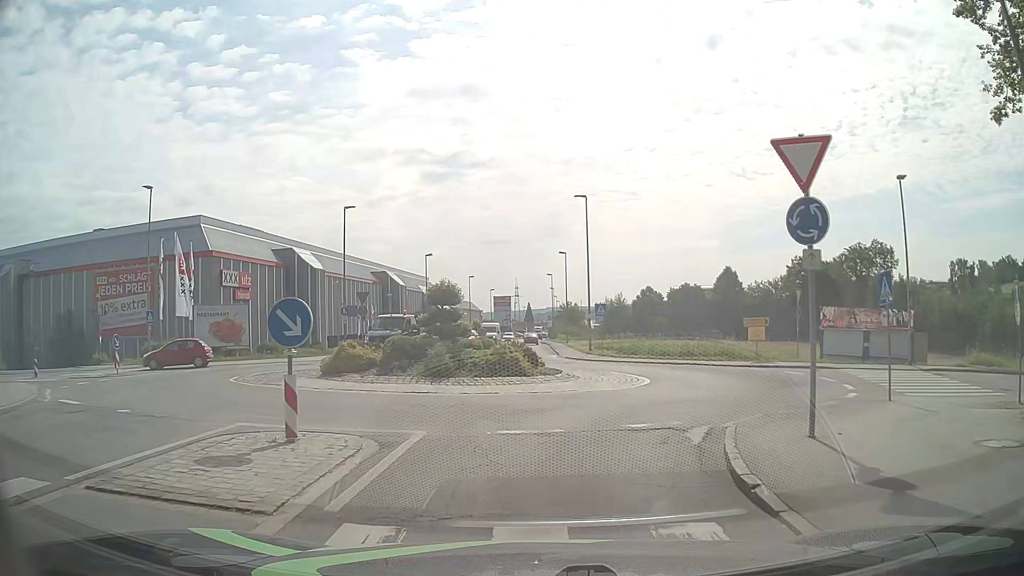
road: tertiary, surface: asphalt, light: Day
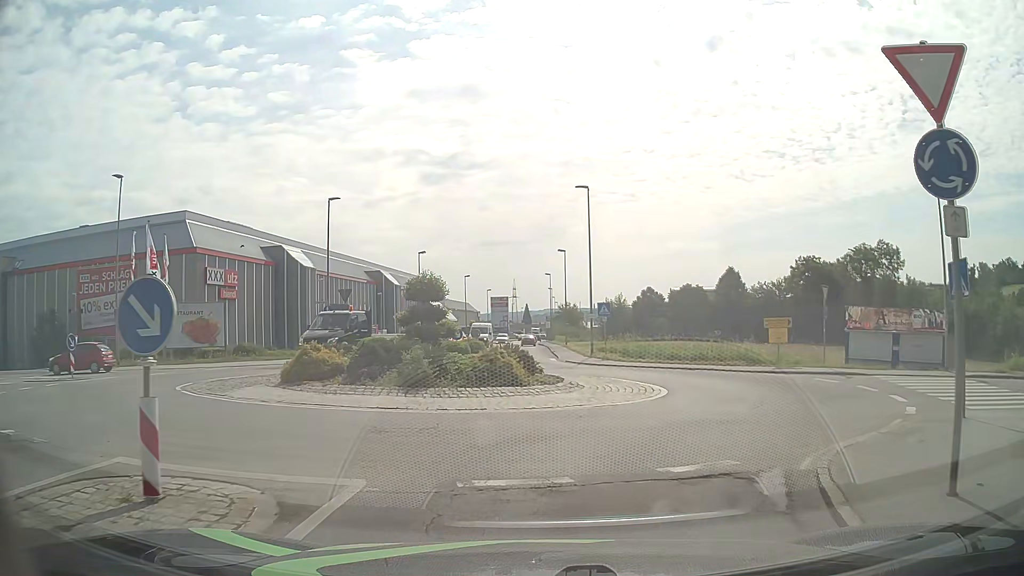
(0.0, +3.2) m; 0°
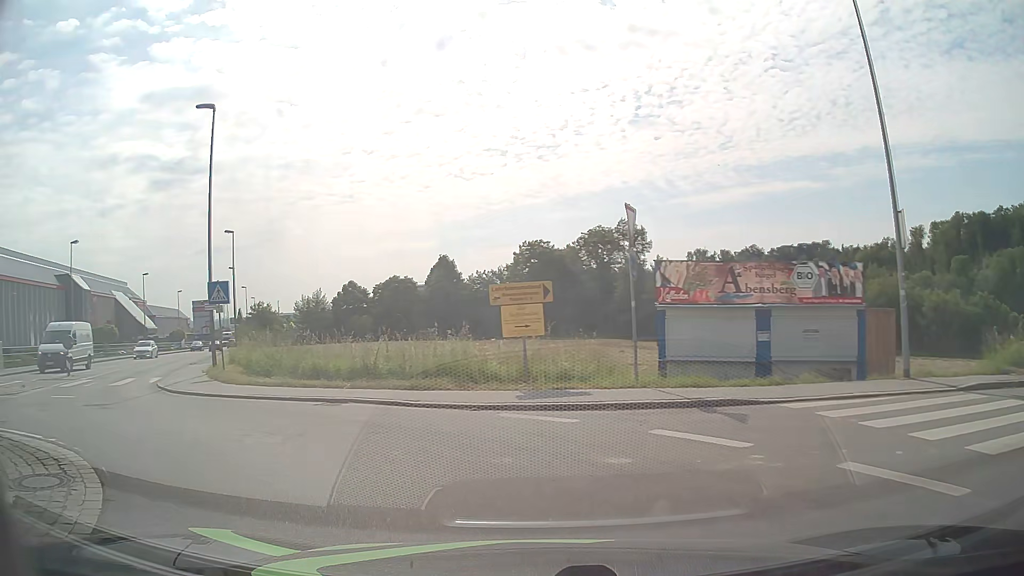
(+4.1, +14.8) m; +23°
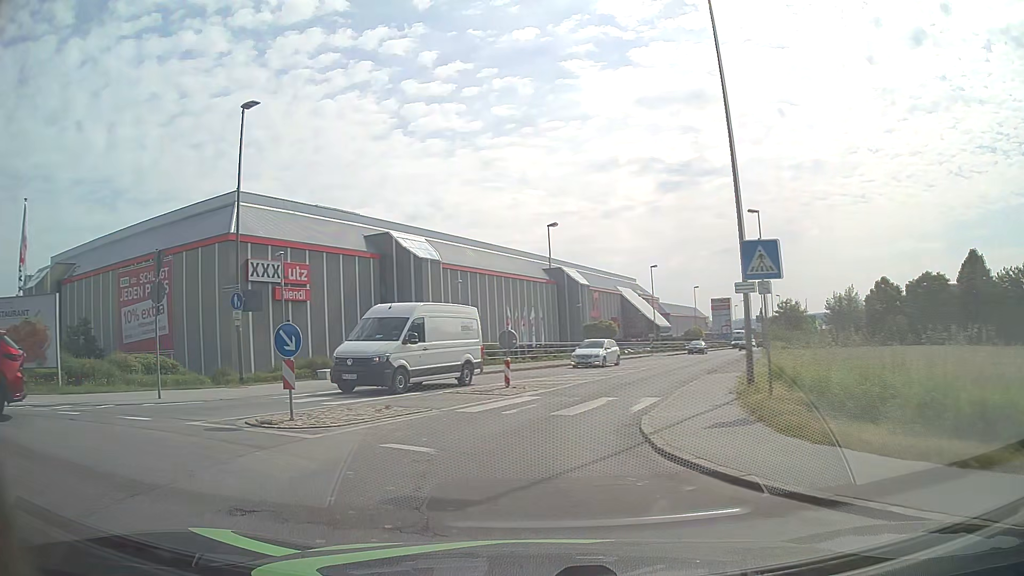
(-3.5, +9.0) m; -44°
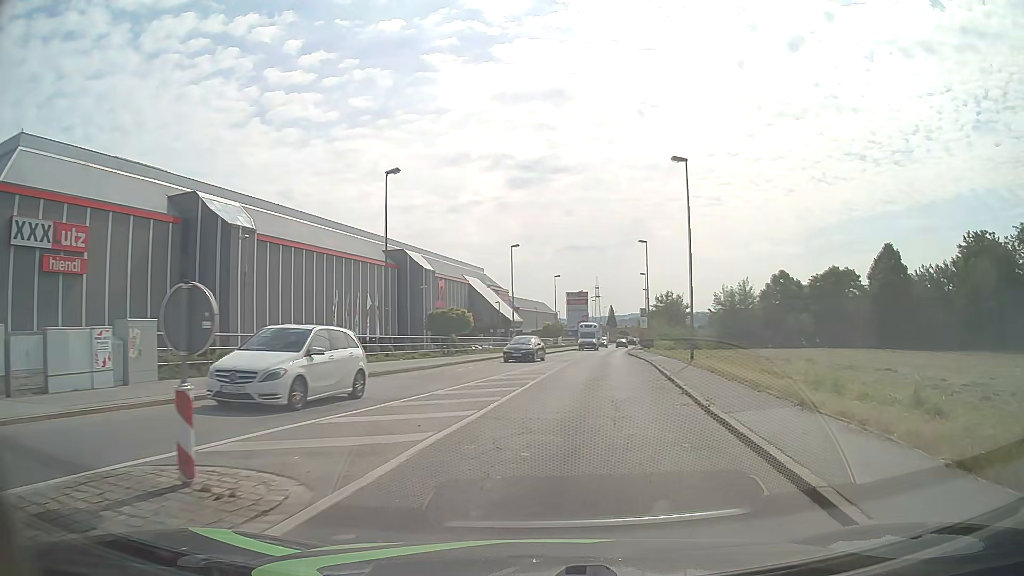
(+0.4, +14.5) m; +14°
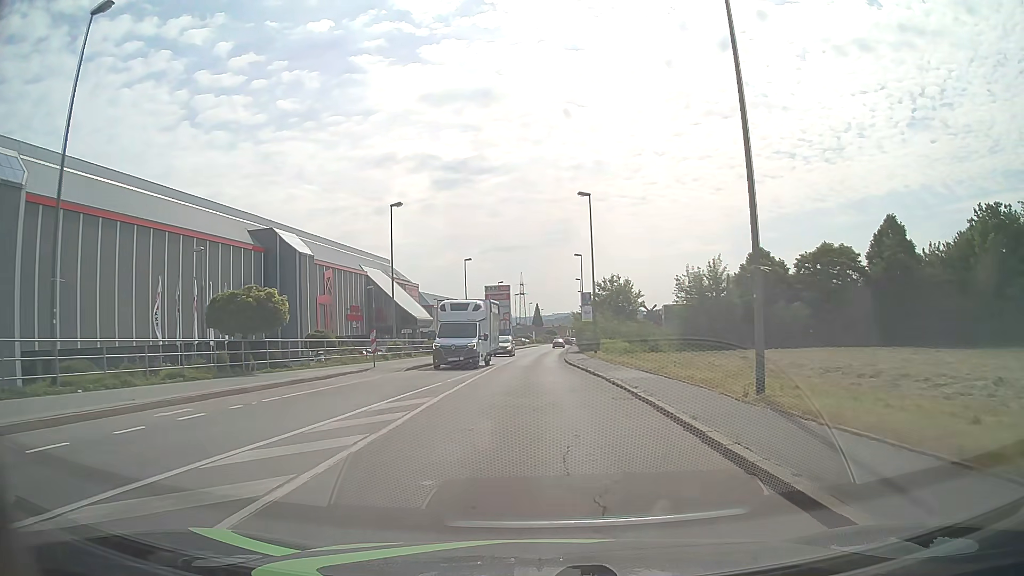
(+2.0, +21.1) m; +6°
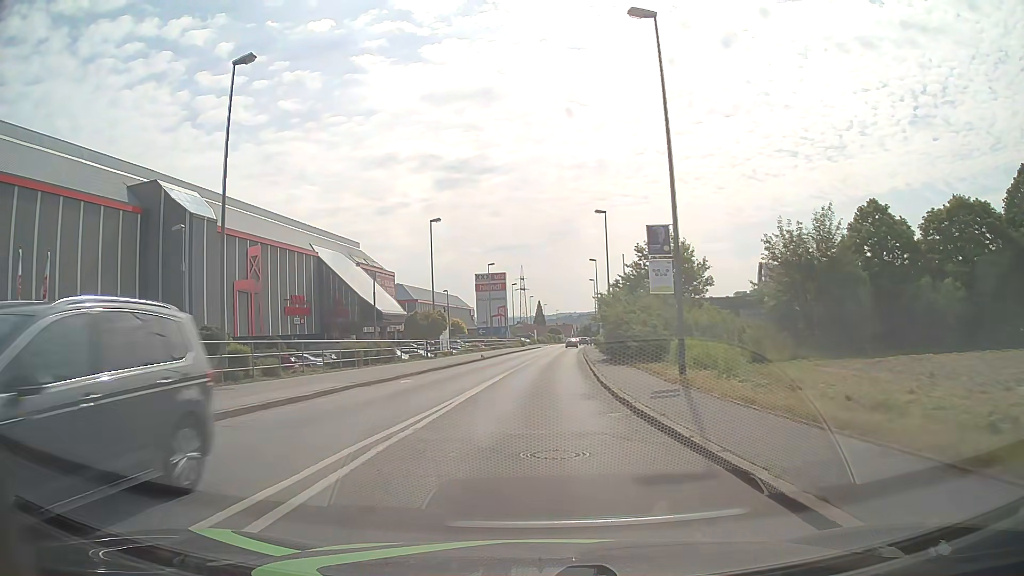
(-0.1, +24.7) m; -1°
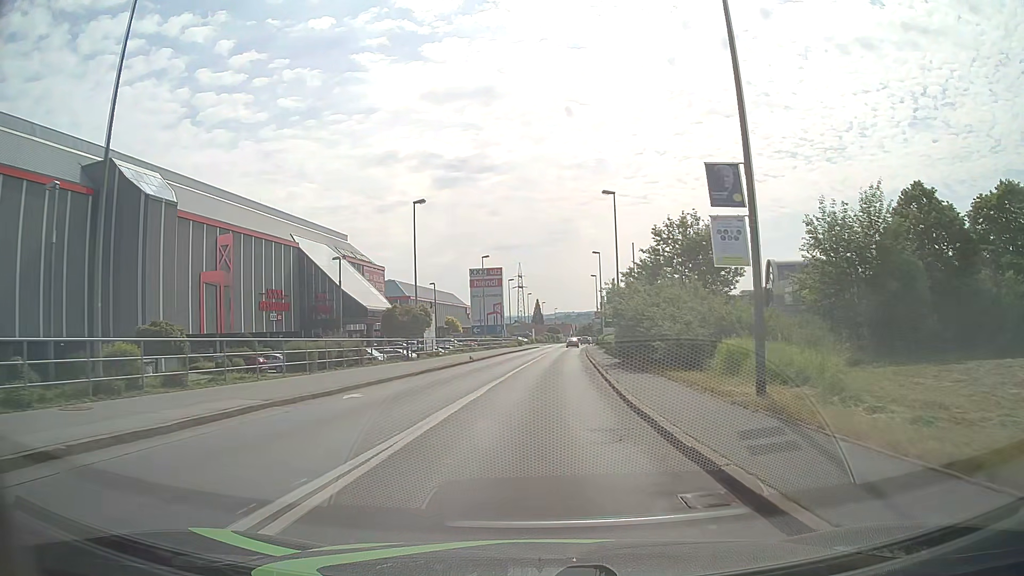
(0.0, +6.4) m; 0°
(0, +10) (0, +20) (+1, +30) (+1, +40) (+2, +50) (+2, +60) (+3, +70) (+4, +80) (+4, +90) (+5, +100) m
